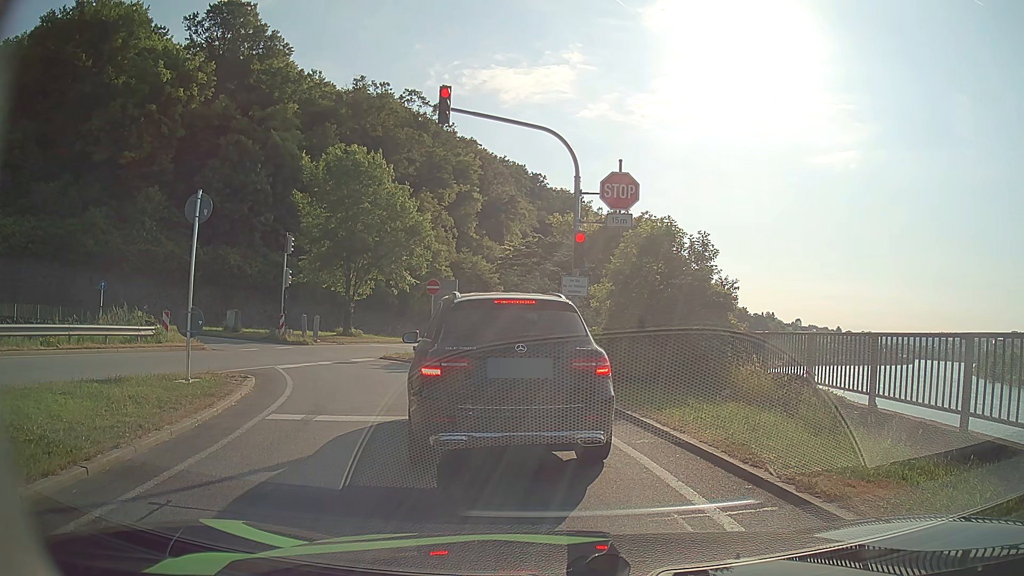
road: primary_link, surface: asphalt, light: Day
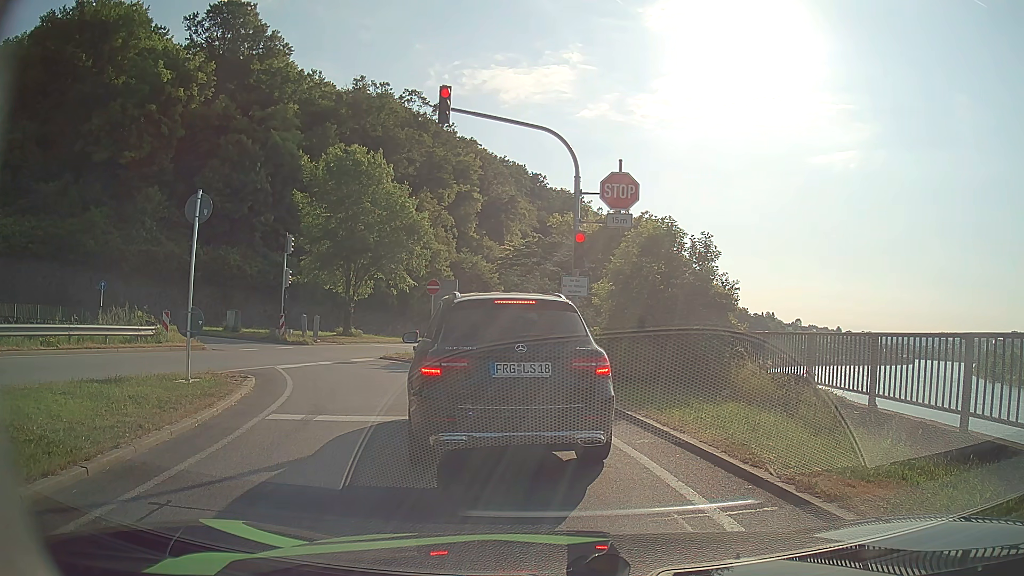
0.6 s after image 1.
(0.0, 0.0) m; 0°
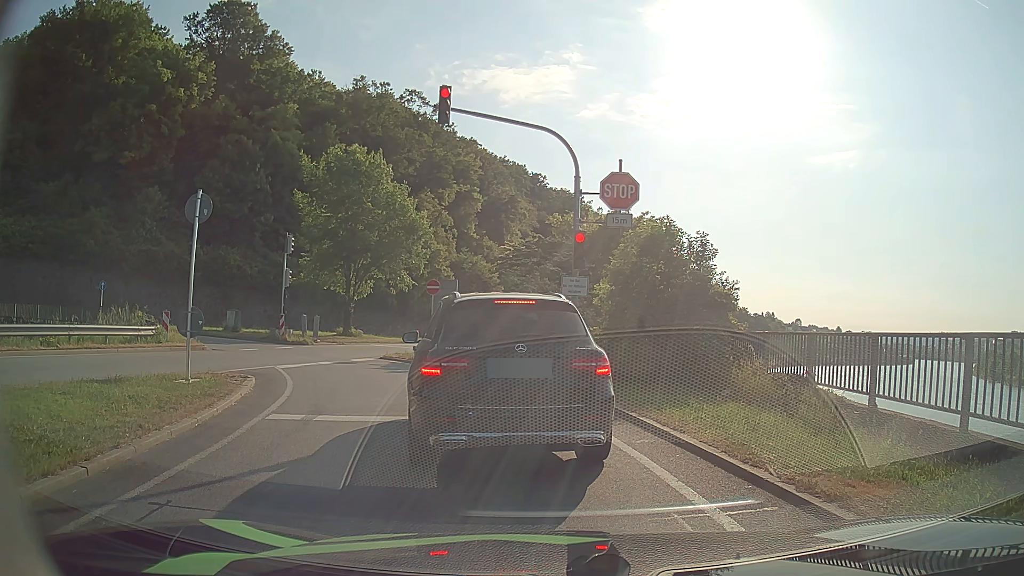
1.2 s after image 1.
(0.0, 0.0) m; 0°
(-1, +10) (-4, +19) (-10, +27) (-18, +32) (-28, +34) (-38, +33) (-48, +29) (-57, +25) (-66, +21) (-75, +18) m
